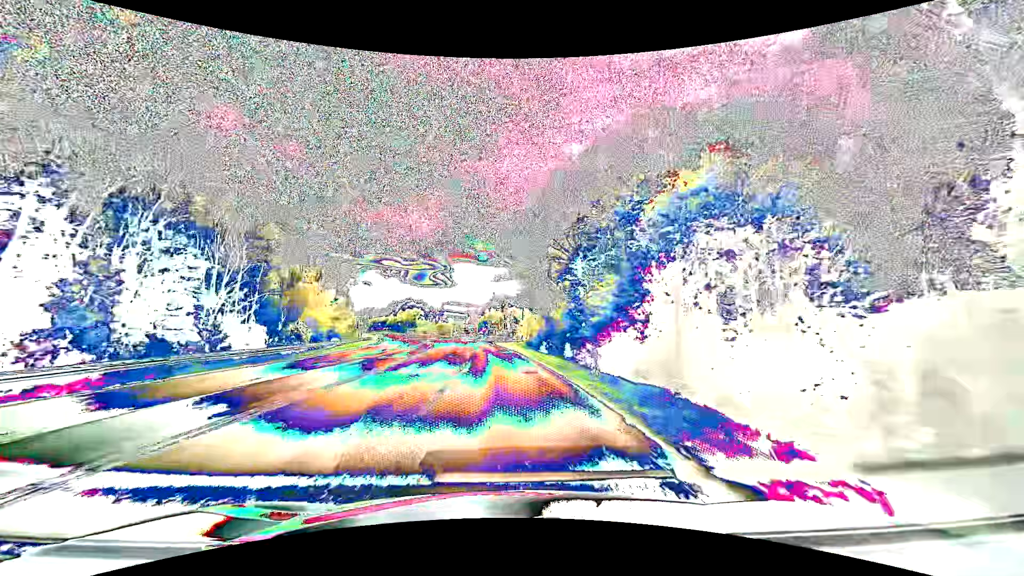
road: secondary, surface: asphalt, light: Day
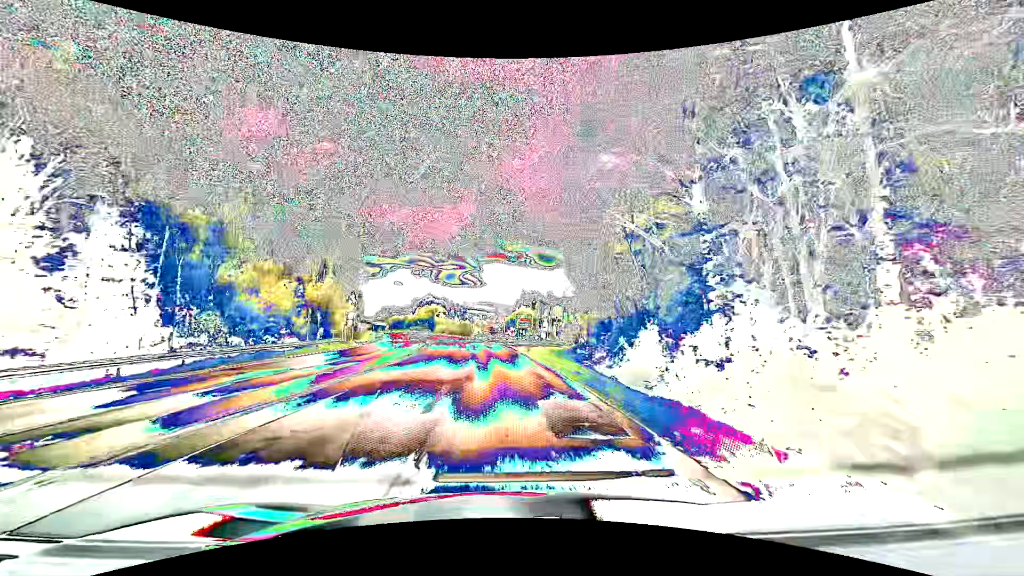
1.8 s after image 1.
(-0.6, +27.3) m; -3°
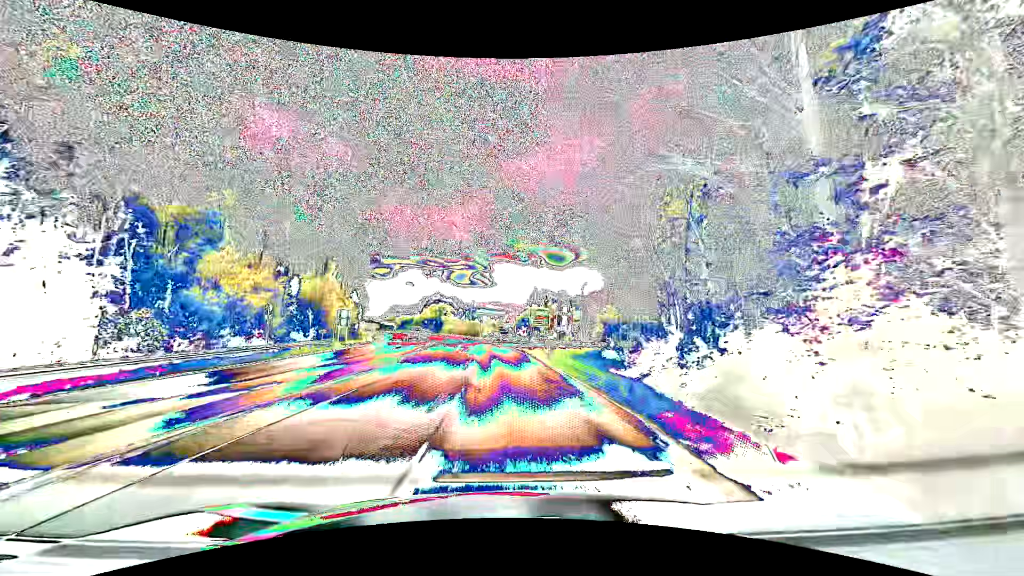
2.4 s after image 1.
(-0.1, +9.1) m; -2°
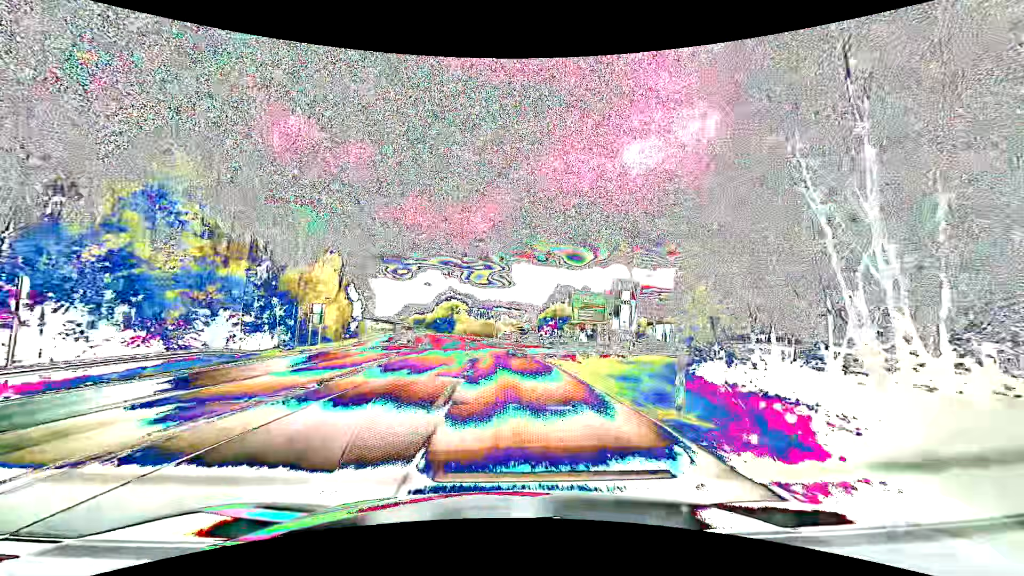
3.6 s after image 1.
(-0.3, +18.3) m; -2°
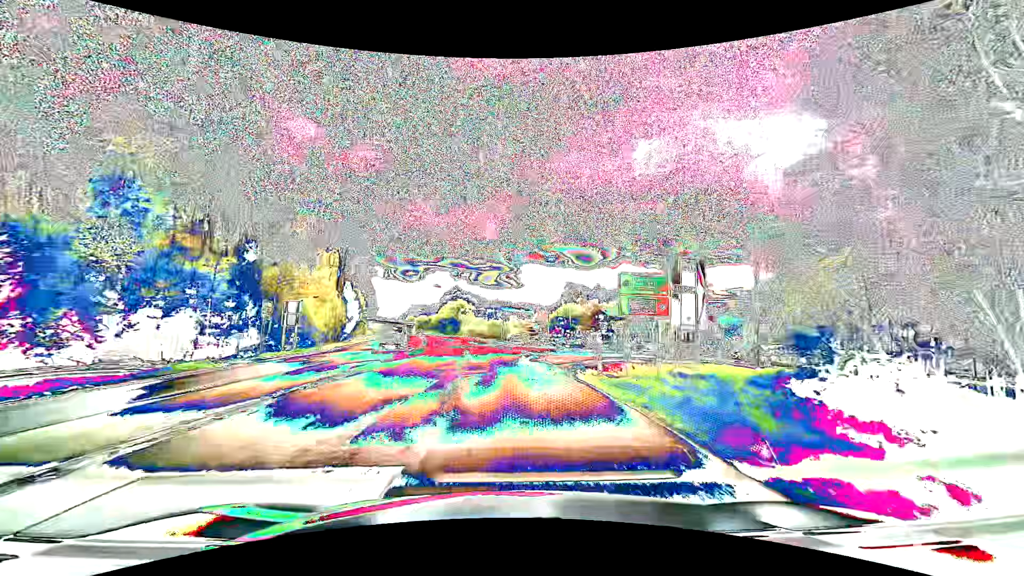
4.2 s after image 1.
(-0.2, +9.2) m; -2°
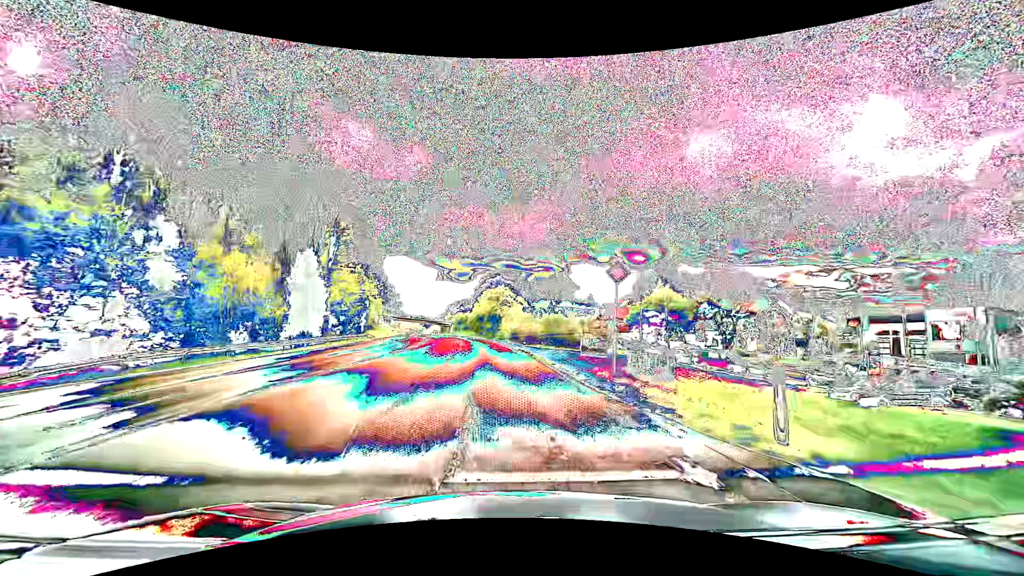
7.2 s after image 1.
(-1.8, +45.7) m; -5°
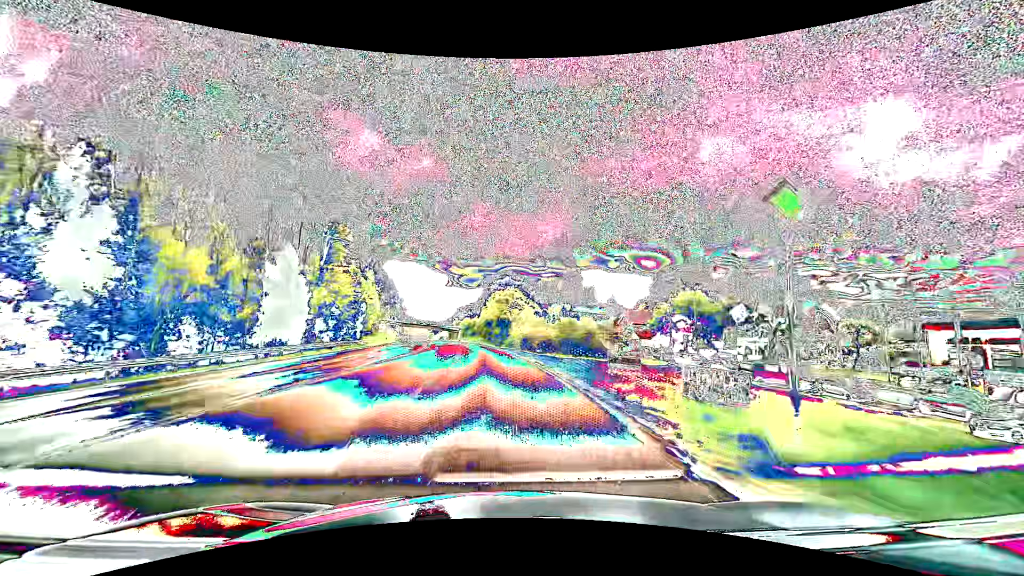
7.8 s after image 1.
(-0.1, +9.1) m; -1°
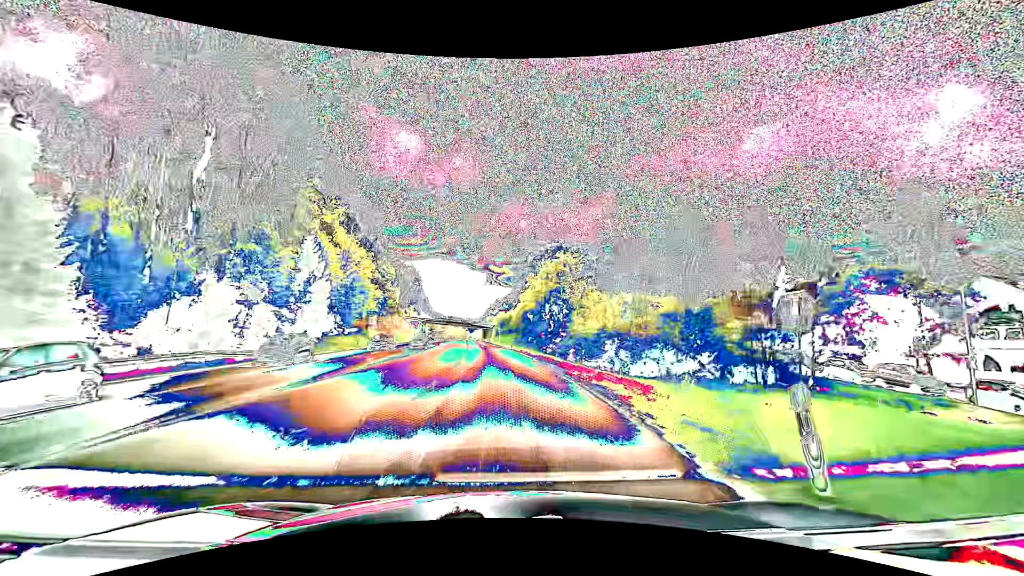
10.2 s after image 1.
(-1.5, +36.5) m; -4°
(0, +10) (0, +20) (-1, +30) (-1, +40) (-2, +50) (-3, +60) (-4, +70) (-5, +80) (-5, +90) (-6, +100) m
